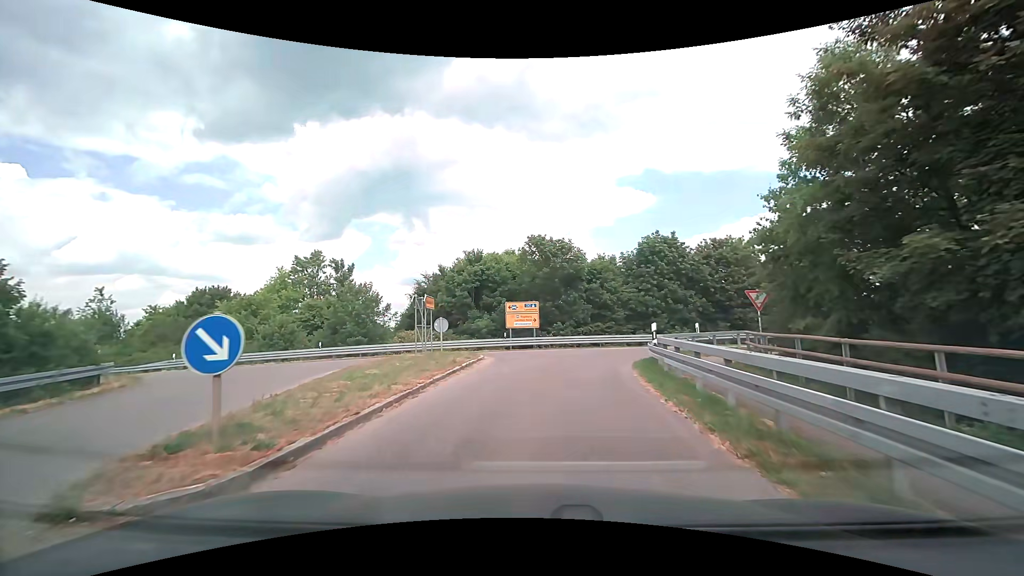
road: tertiary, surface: asphalt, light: Day
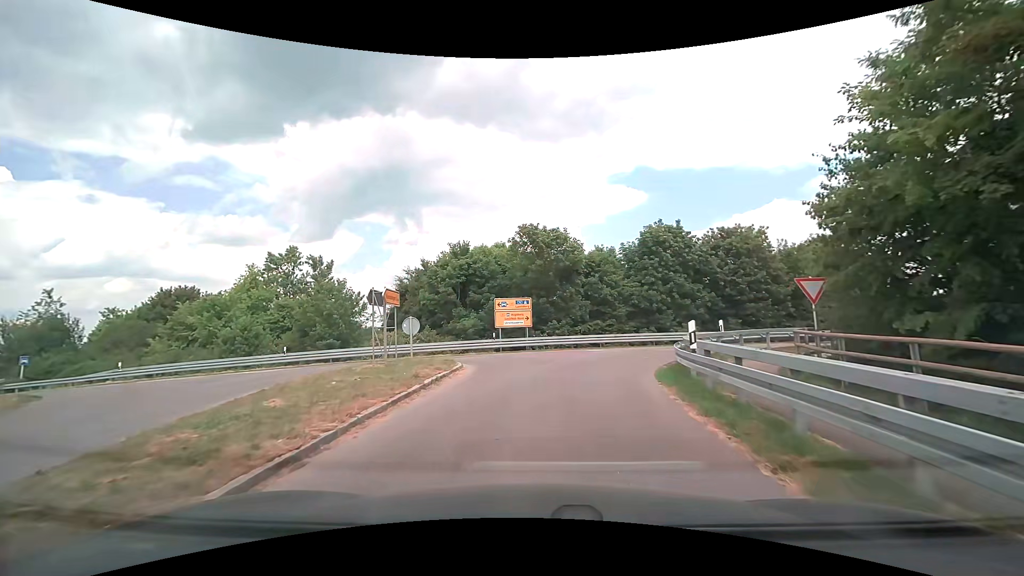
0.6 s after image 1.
(0.0, +4.0) m; +1°
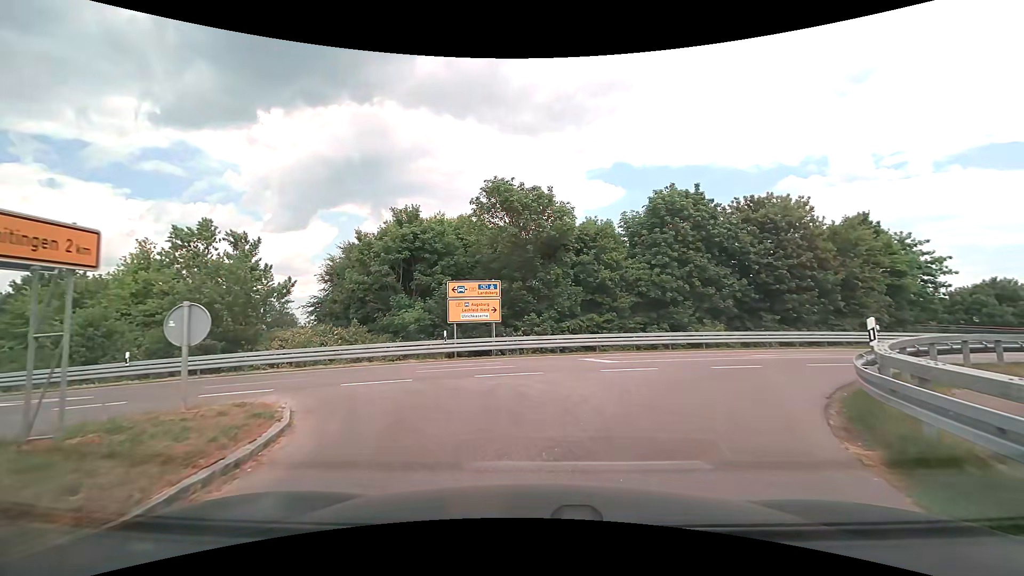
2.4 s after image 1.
(0.0, +10.1) m; +2°
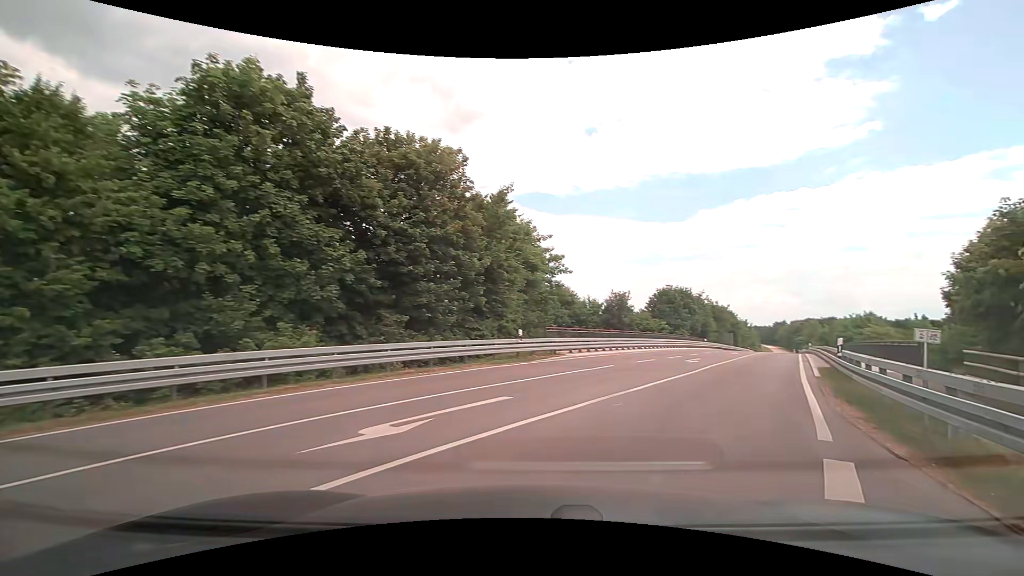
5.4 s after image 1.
(+4.4, +14.3) m; +40°
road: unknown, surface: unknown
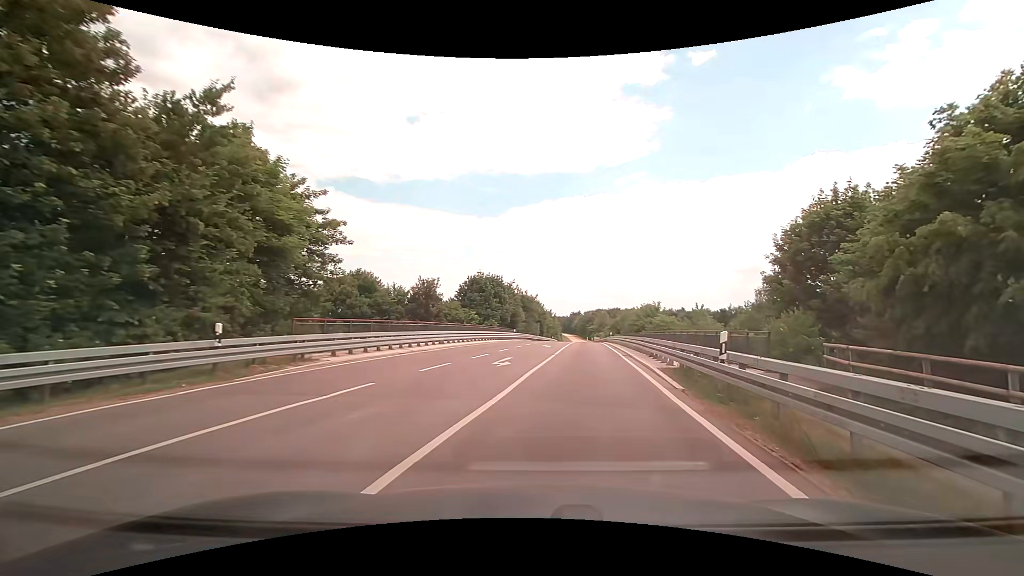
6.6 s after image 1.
(+1.9, +8.3) m; +23°
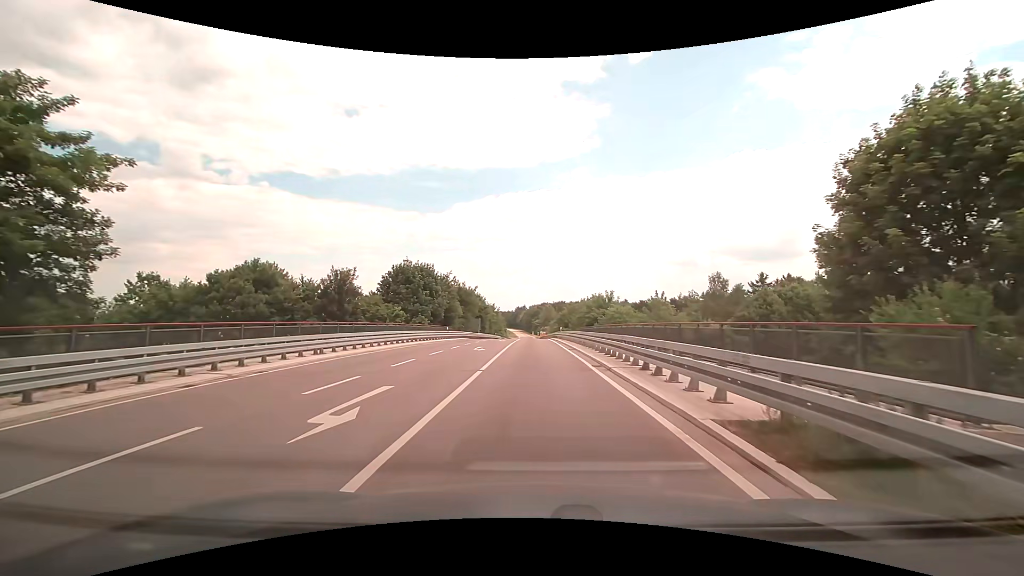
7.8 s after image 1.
(+0.7, +10.1) m; +6°
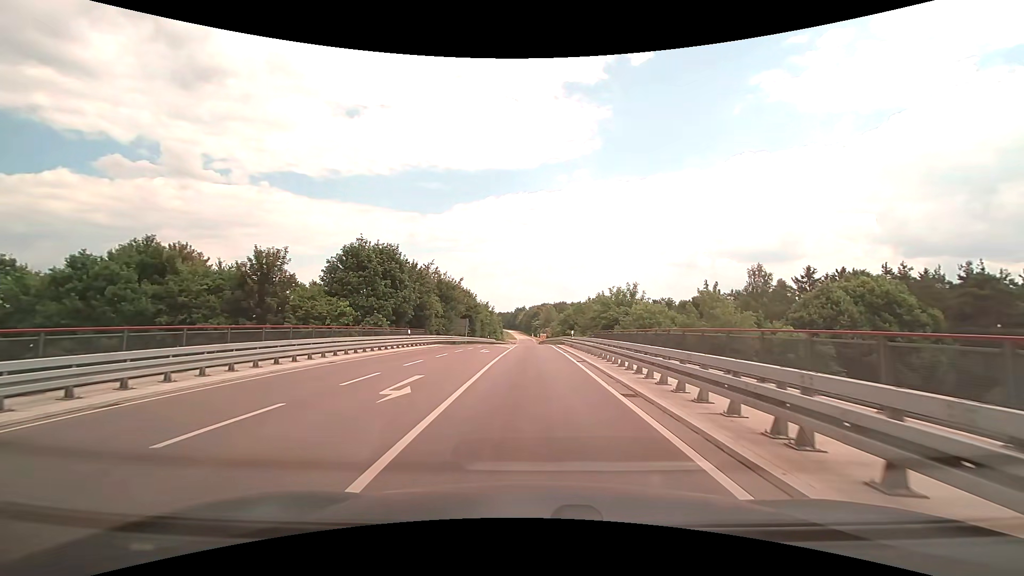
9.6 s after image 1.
(0.0, +15.9) m; 0°
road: tertiary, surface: asphalt
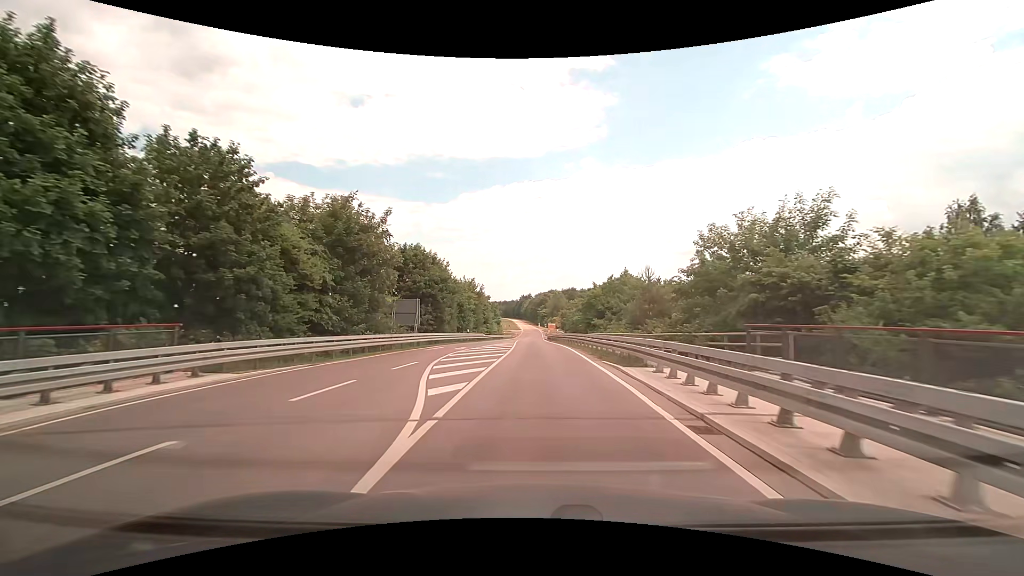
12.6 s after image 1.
(-0.1, +33.4) m; -1°
(0, +10) (0, +20) (0, +30) (0, +40) (0, +50) (0, +60) (0, +70) (0, +80) (0, +90) (0, +100) m
